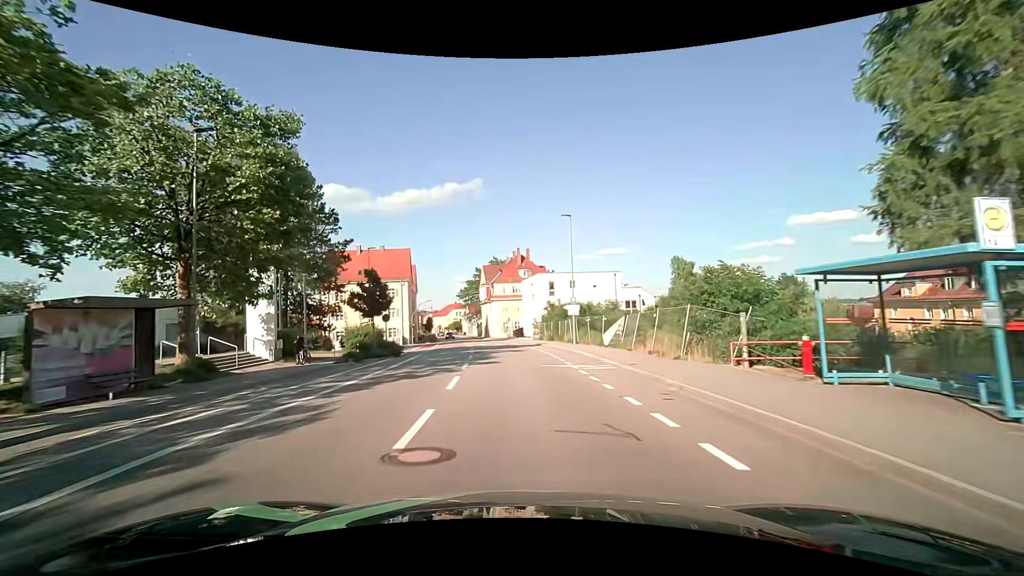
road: tertiary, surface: asphalt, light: Day
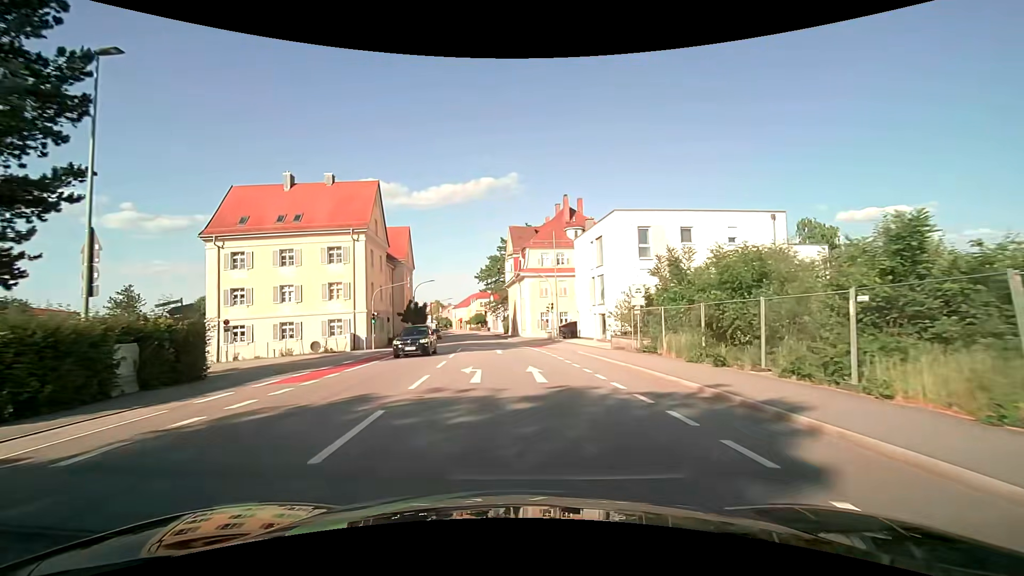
(-1.3, +36.0) m; -4°
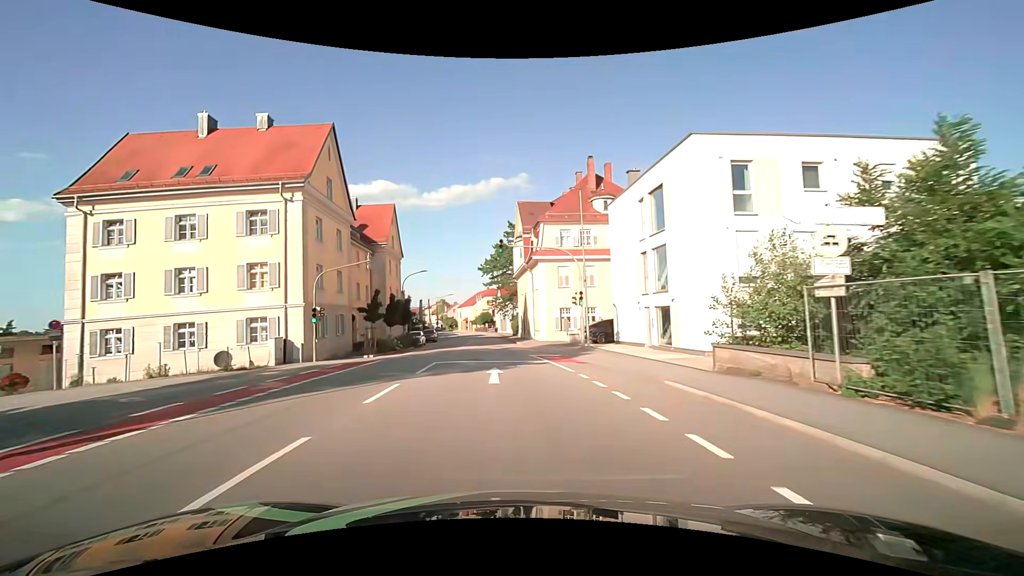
(-0.1, +13.7) m; -1°
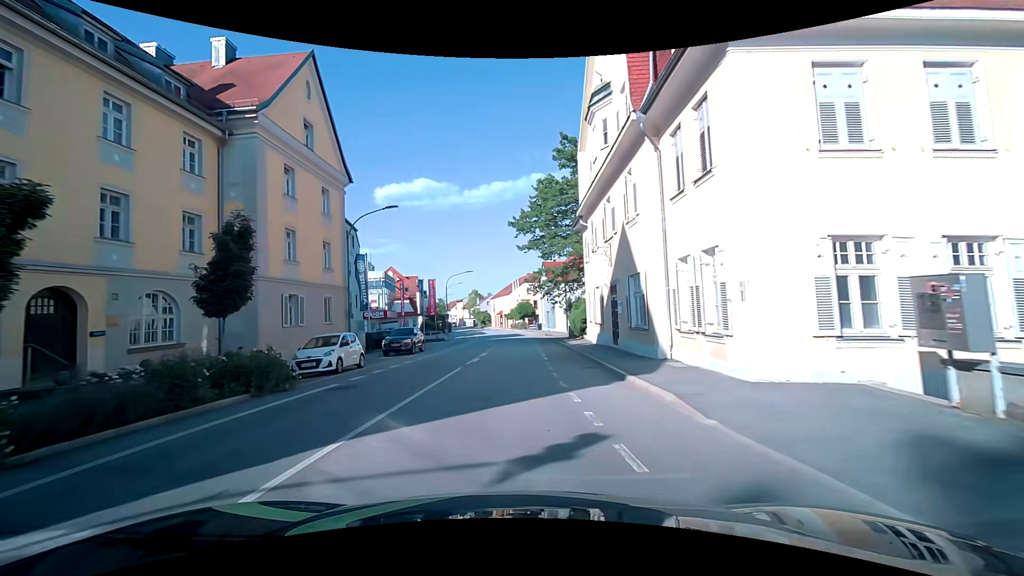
(-1.6, +32.4) m; -5°
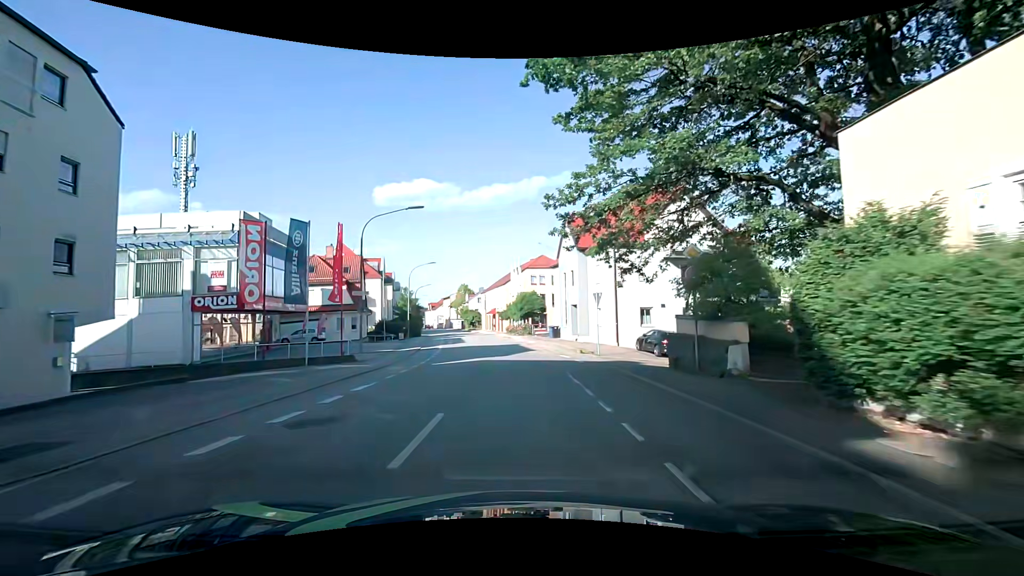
(-0.3, +30.7) m; +1°
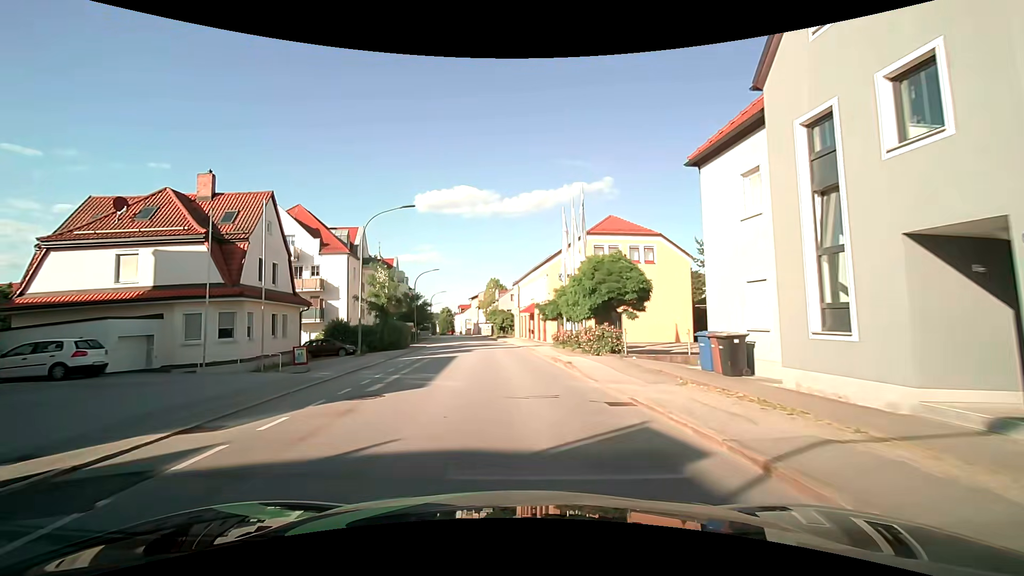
(-1.1, +29.8) m; -5°
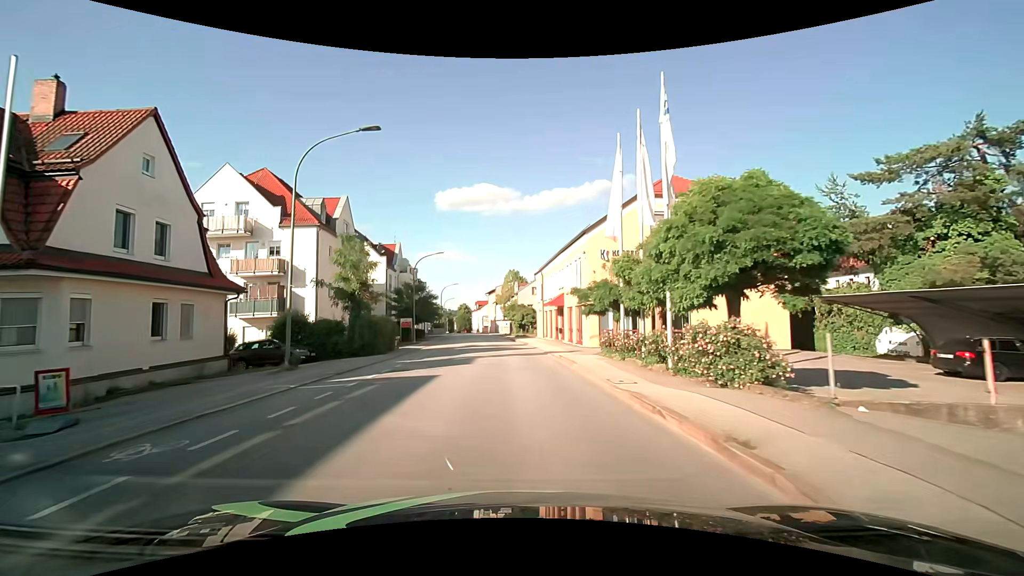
(-0.3, +11.7) m; -2°
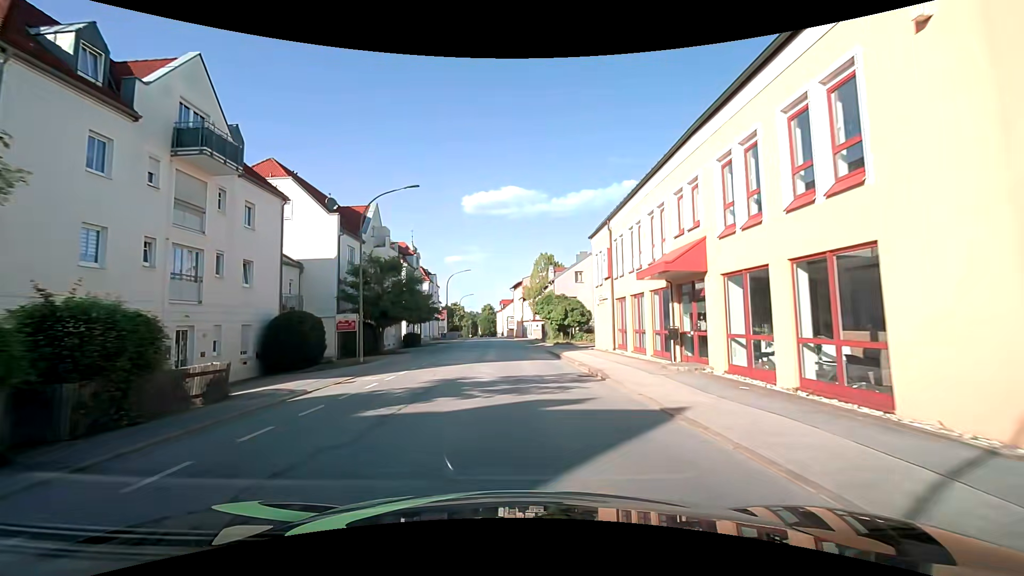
(-1.0, +23.9) m; -4°
(0, +10) (0, +20) (-1, +30) (-1, +40) (-1, +50) (-1, +60) (-2, +70) (-3, +80) (-4, +90) (-5, +100) m
